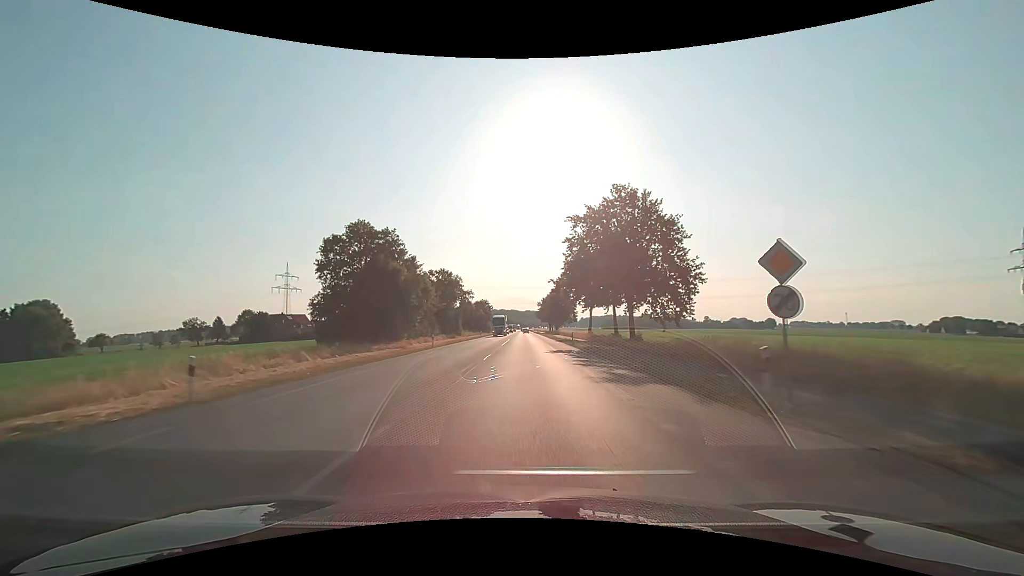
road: primary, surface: asphalt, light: Day
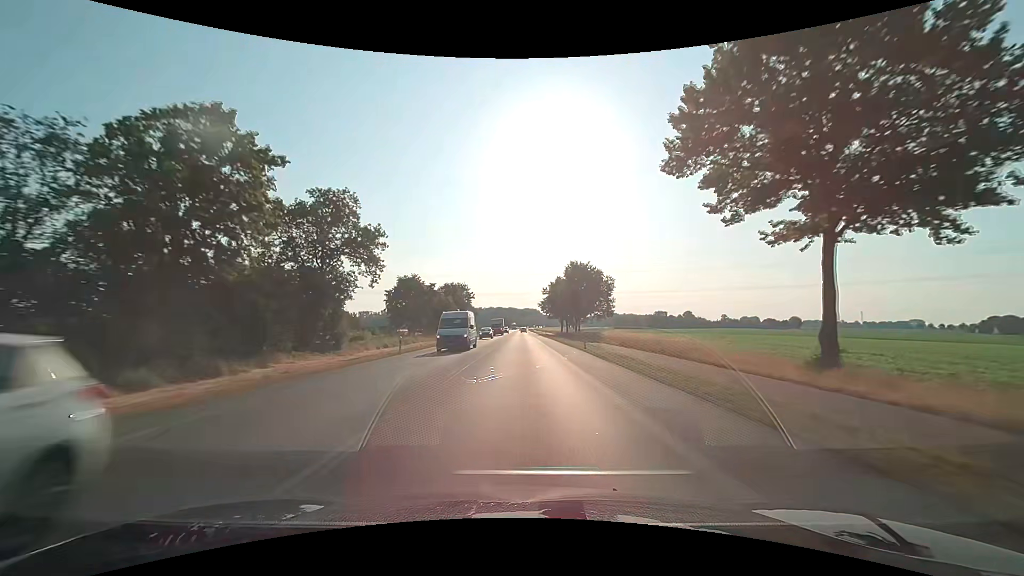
(+0.1, +60.6) m; 0°
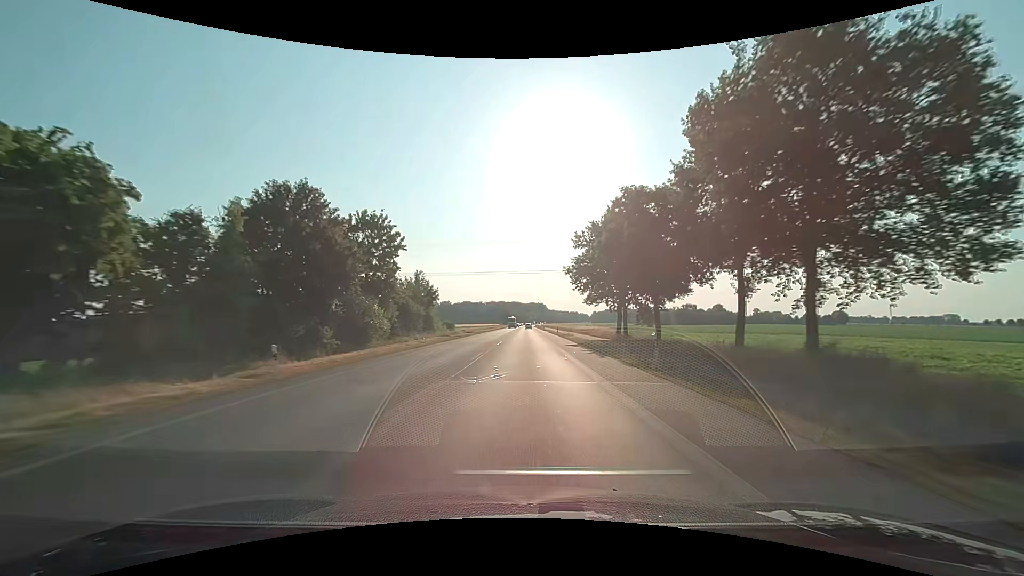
(-0.1, +67.5) m; 0°
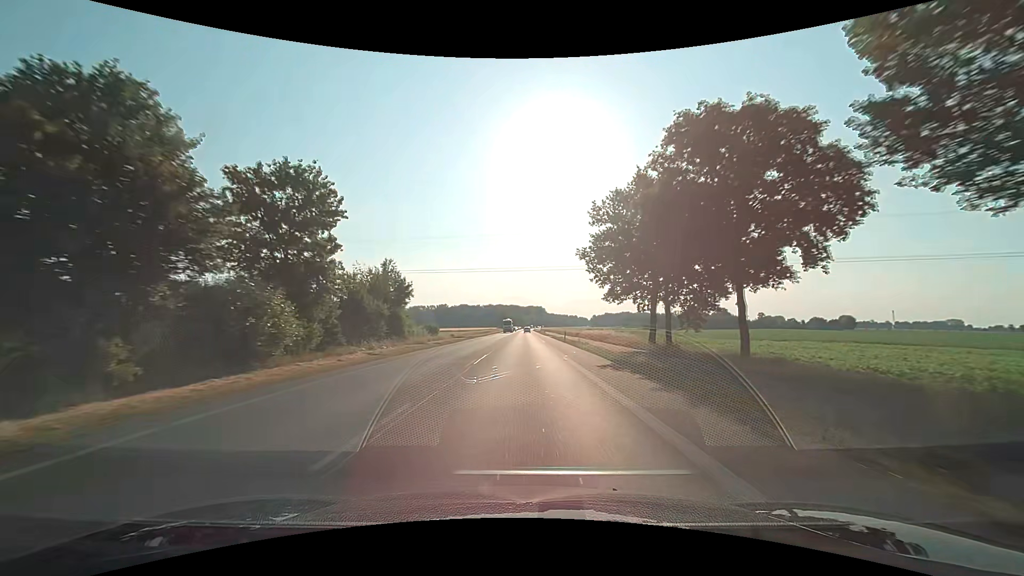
(0.0, +14.3) m; 0°
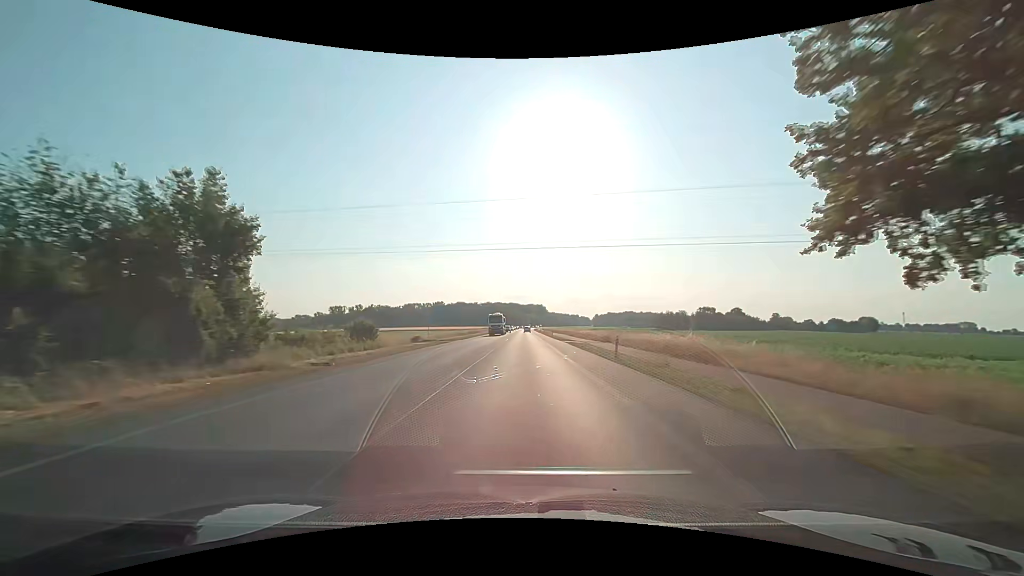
(0.0, +29.3) m; 0°
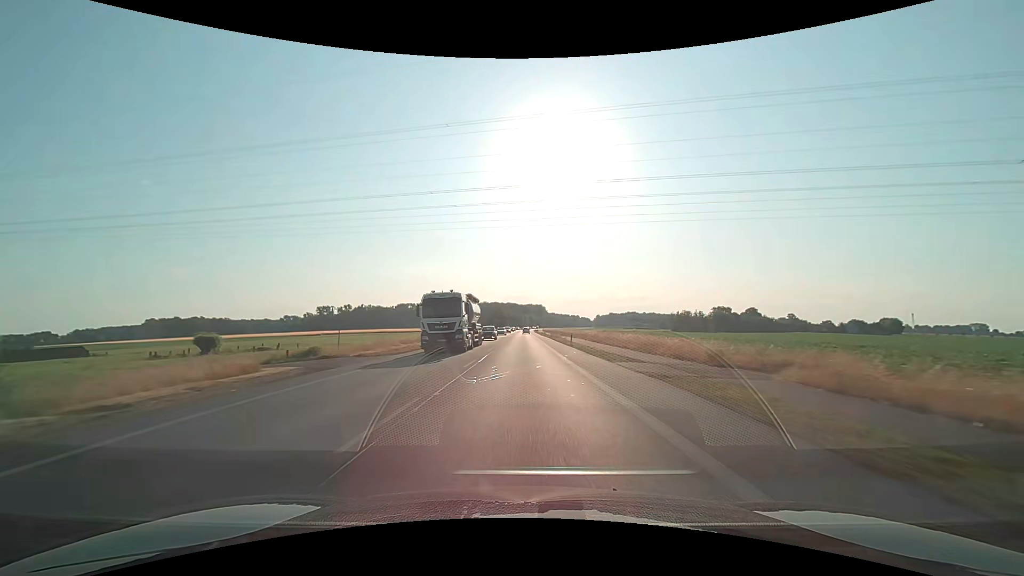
(+0.1, +30.1) m; 0°
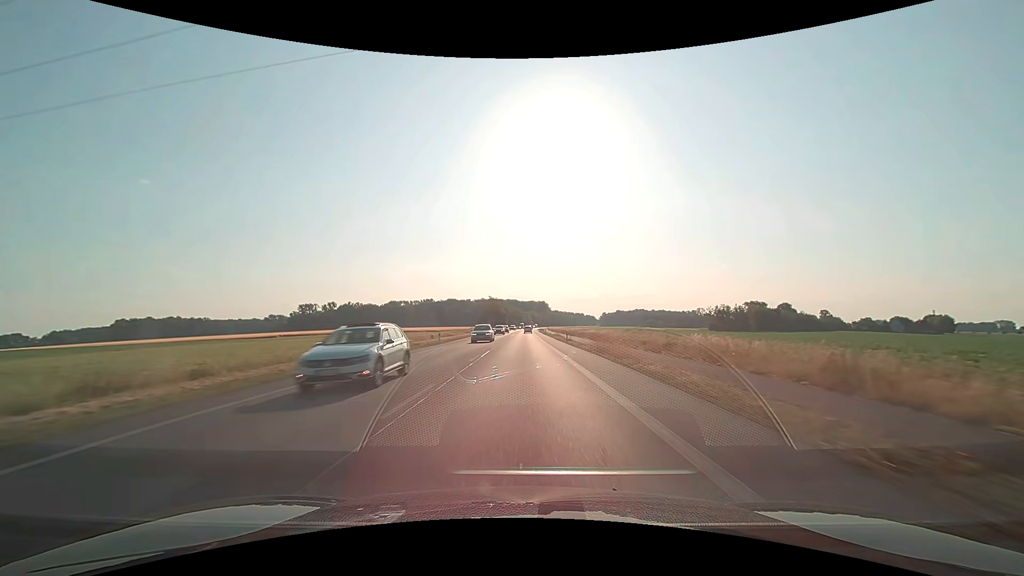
(+0.2, +45.9) m; 0°
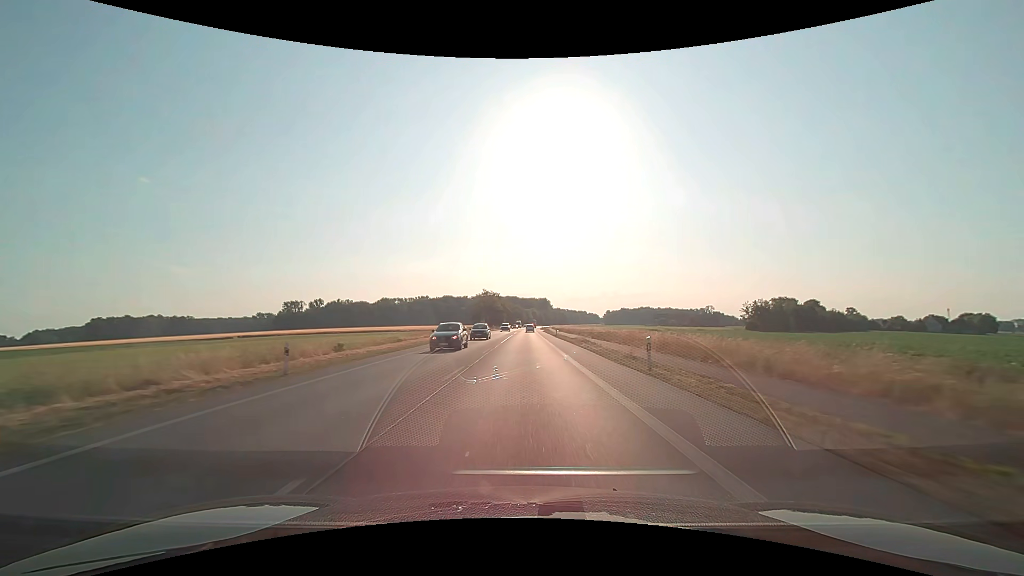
(0.0, +30.9) m; 0°
(0, +10) (0, +20) (0, +30) (0, +40) (0, +50) (0, +60) (0, +70) (+1, +80) (+1, +90) (+1, +100) m
